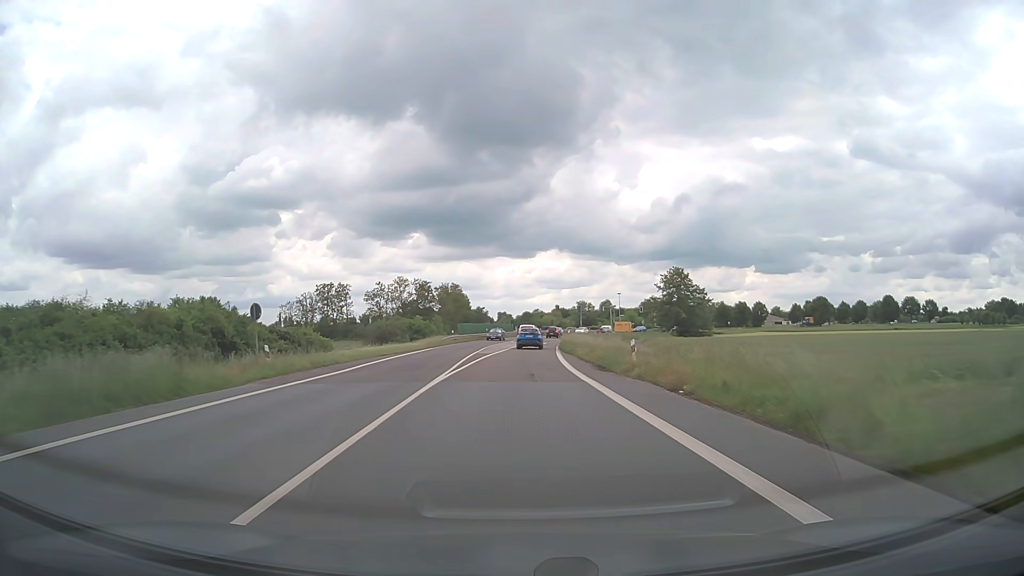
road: primary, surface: asphalt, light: Day
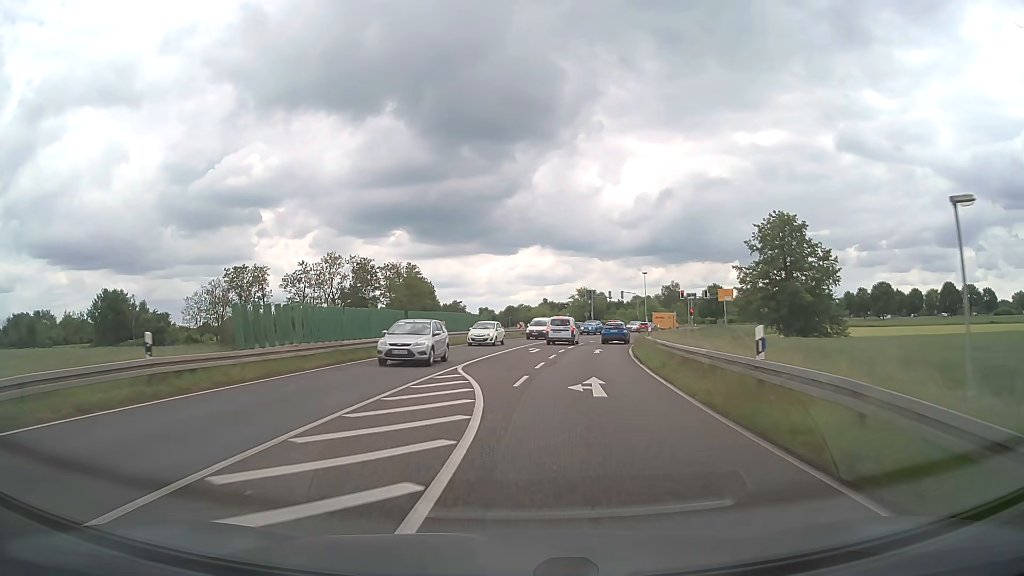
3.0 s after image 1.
(+0.6, +53.4) m; +1°
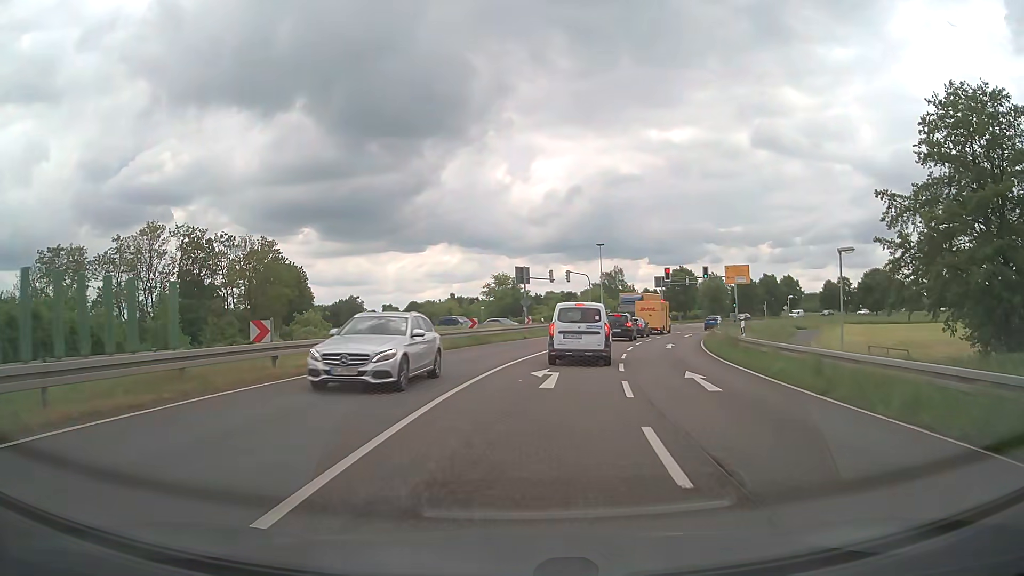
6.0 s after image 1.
(+1.6, +38.7) m; +7°
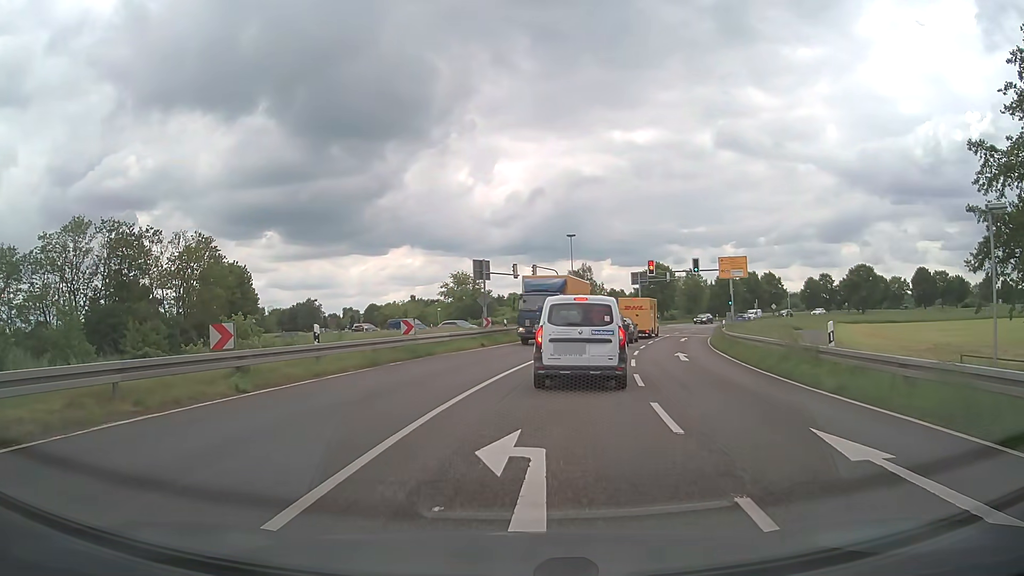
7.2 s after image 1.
(+0.3, +9.4) m; +3°
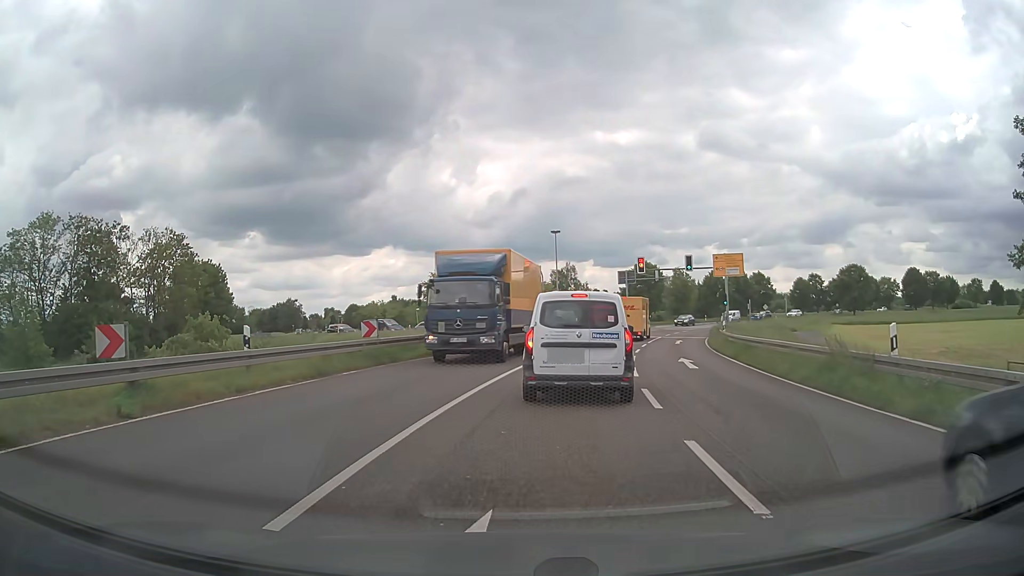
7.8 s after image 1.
(0.0, +3.4) m; +1°
